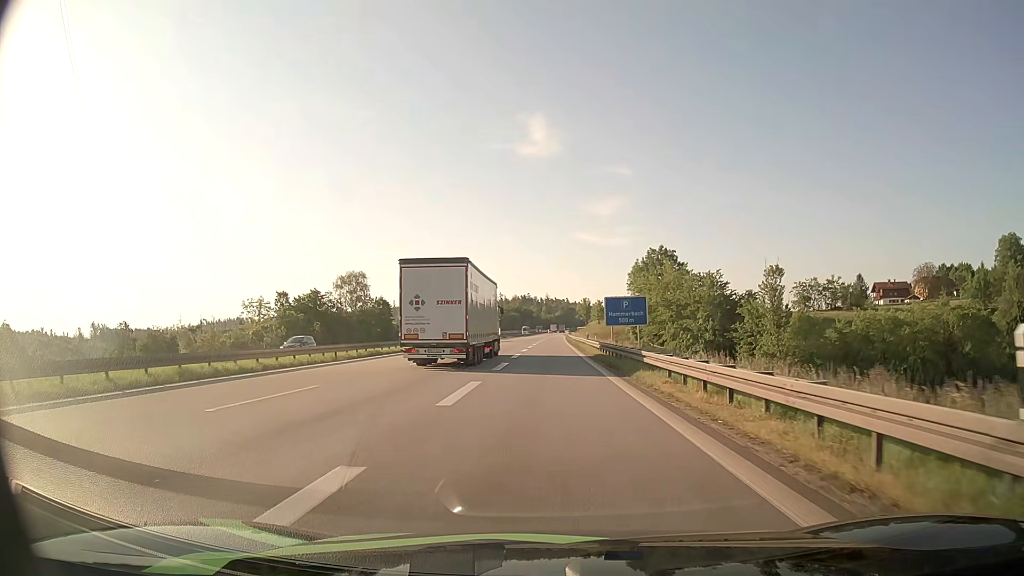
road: motorway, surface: asphalt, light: Day
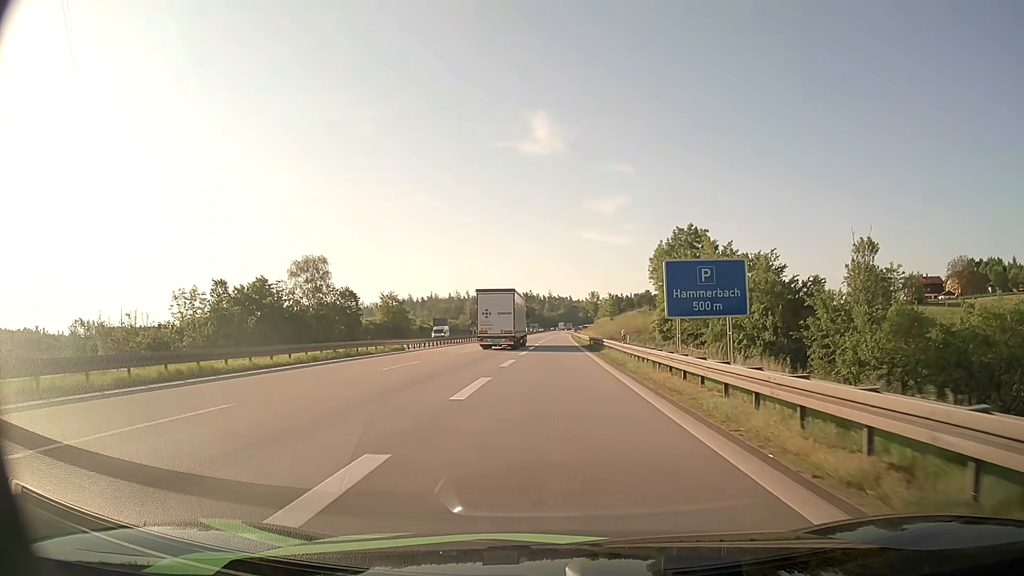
(-0.1, +23.5) m; 0°
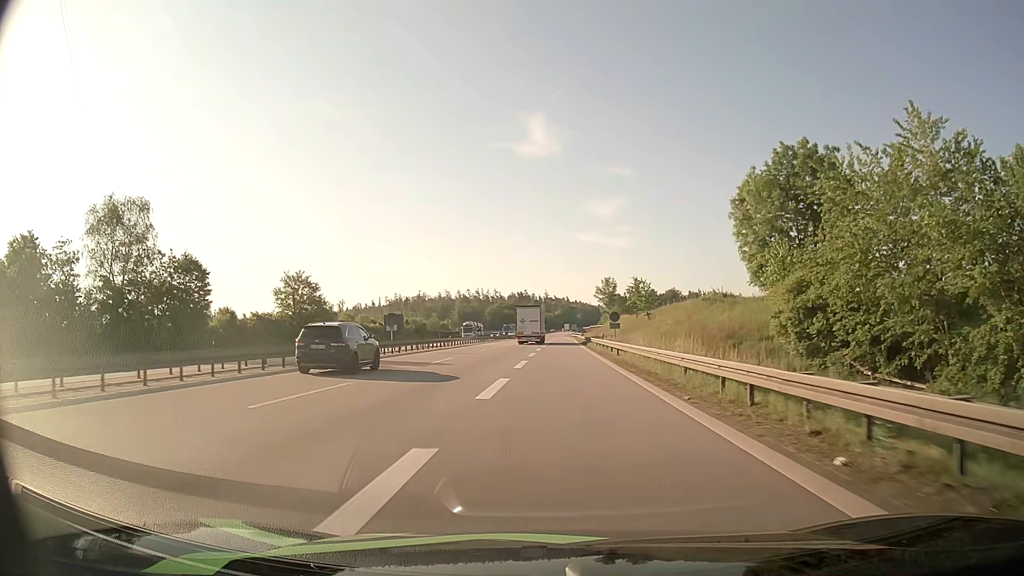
(+0.1, +47.9) m; 0°
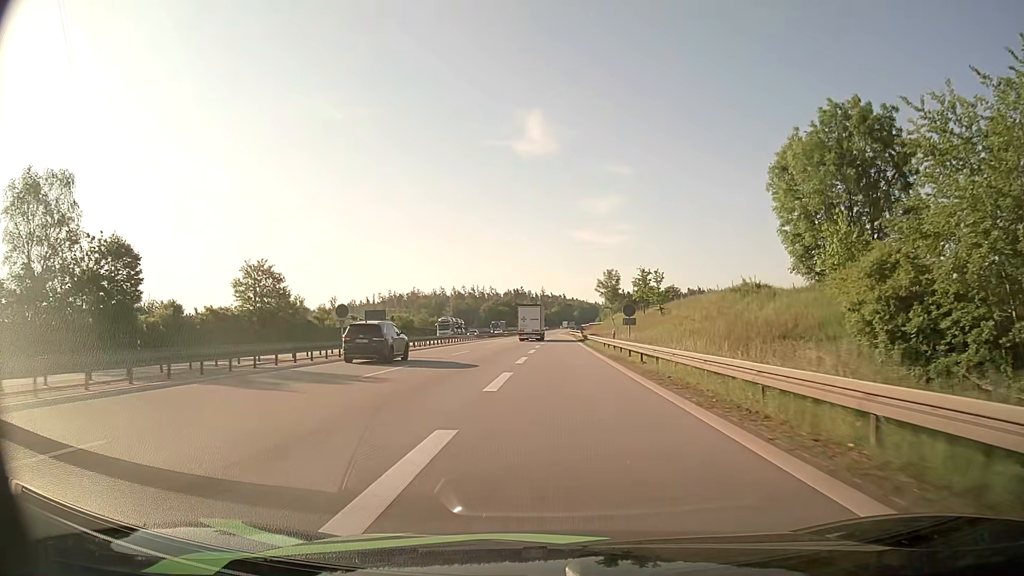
(0.0, +10.8) m; 0°
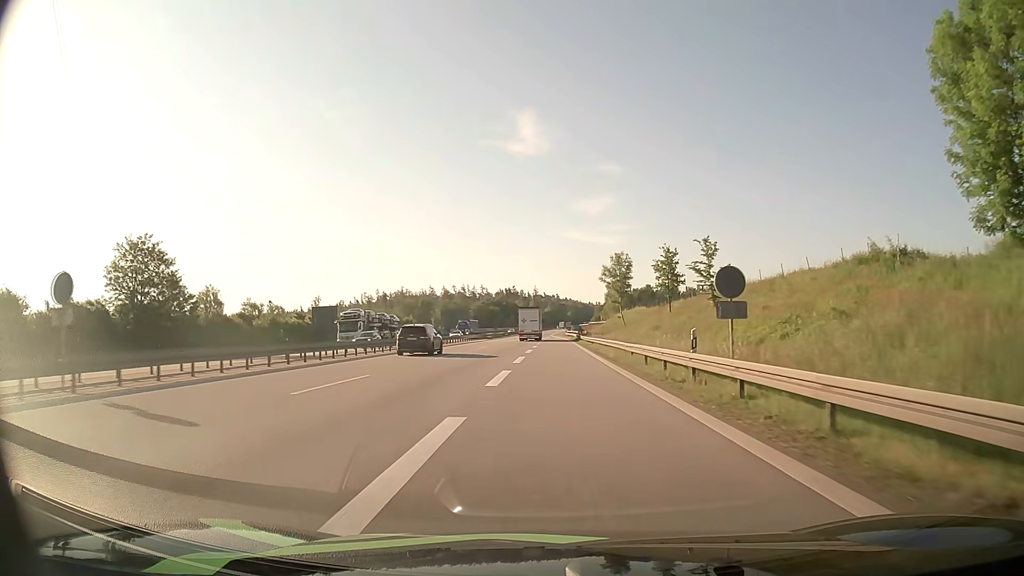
(+0.1, +22.7) m; 0°
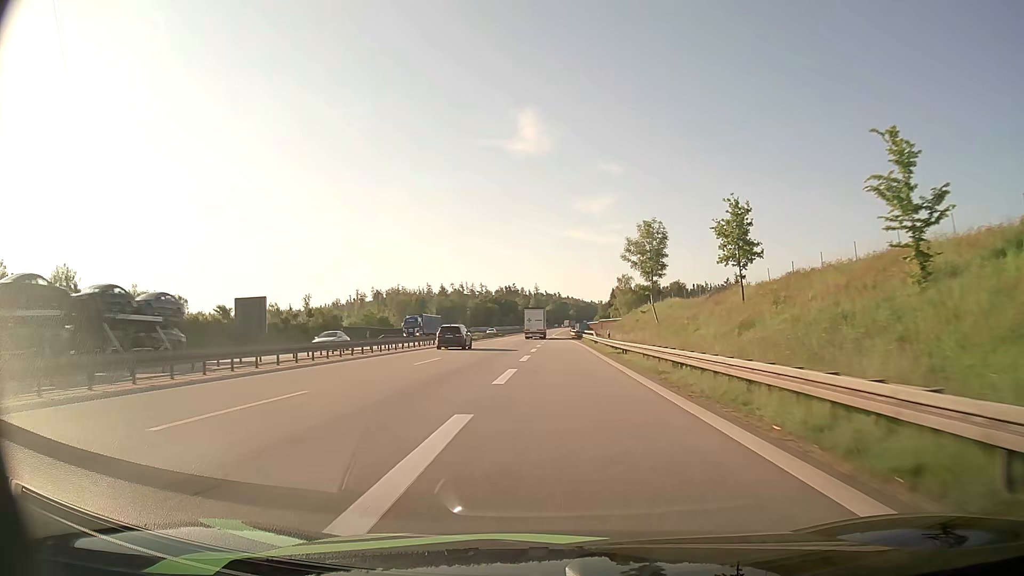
(+0.1, +23.7) m; 0°
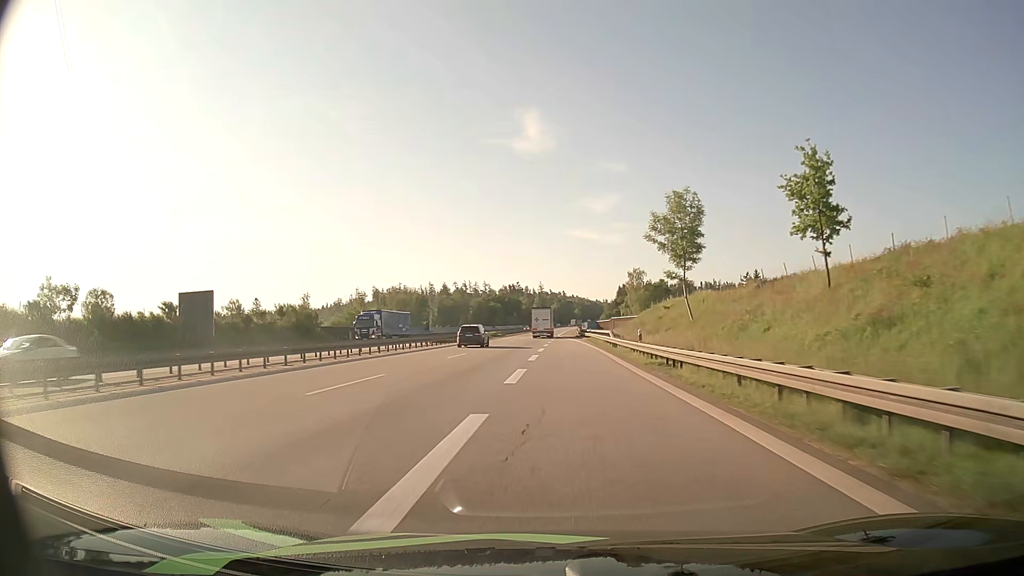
(0.0, +12.1) m; 0°
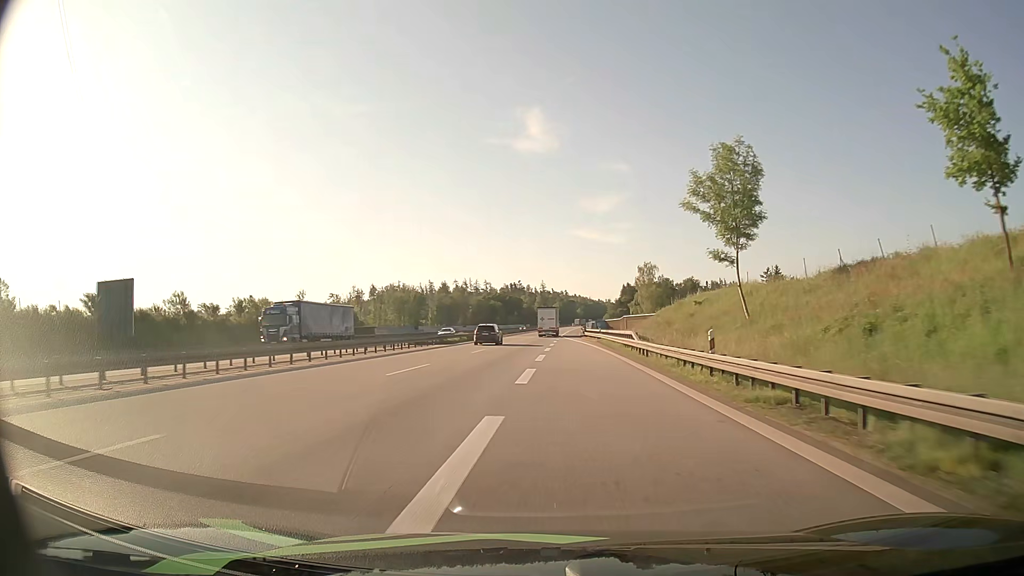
(-0.1, +12.3) m; 0°
(0, +10) (0, +20) (0, +30) (0, +40) (0, +50) (0, +60) (0, +70) (0, +80) (0, +90) (0, +100) m
